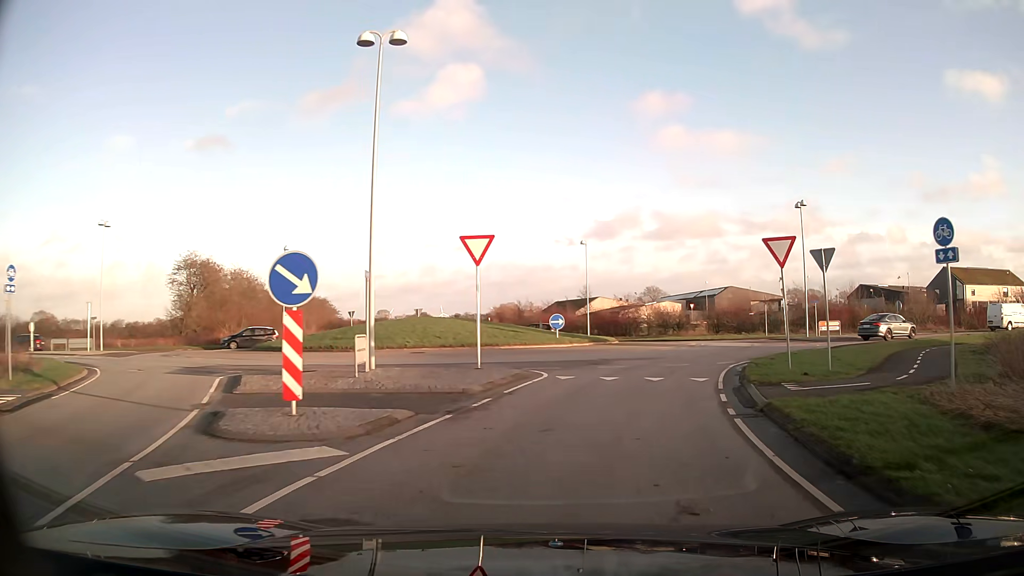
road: unclassified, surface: asphalt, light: Day
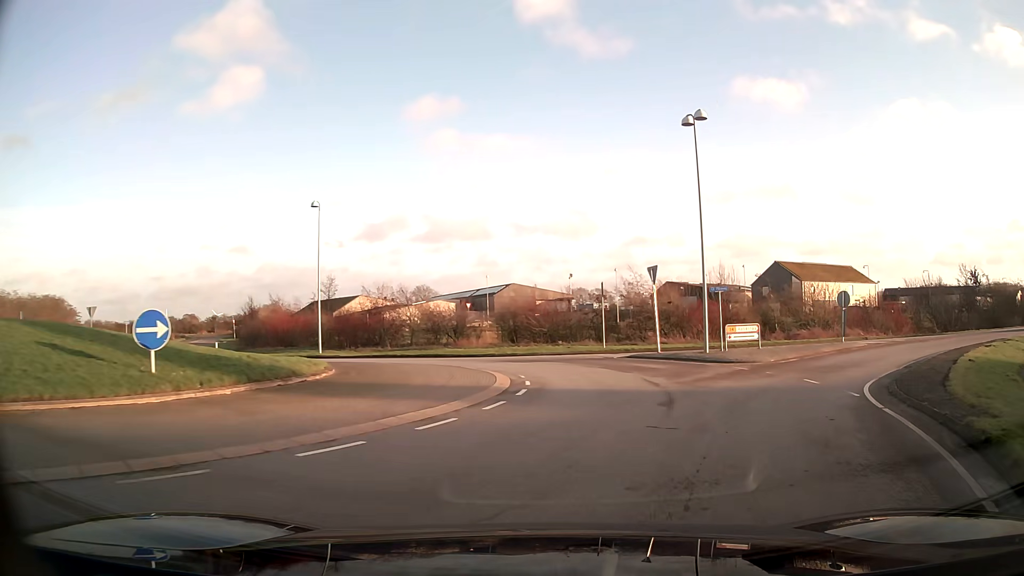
(+3.1, +19.5) m; +19°
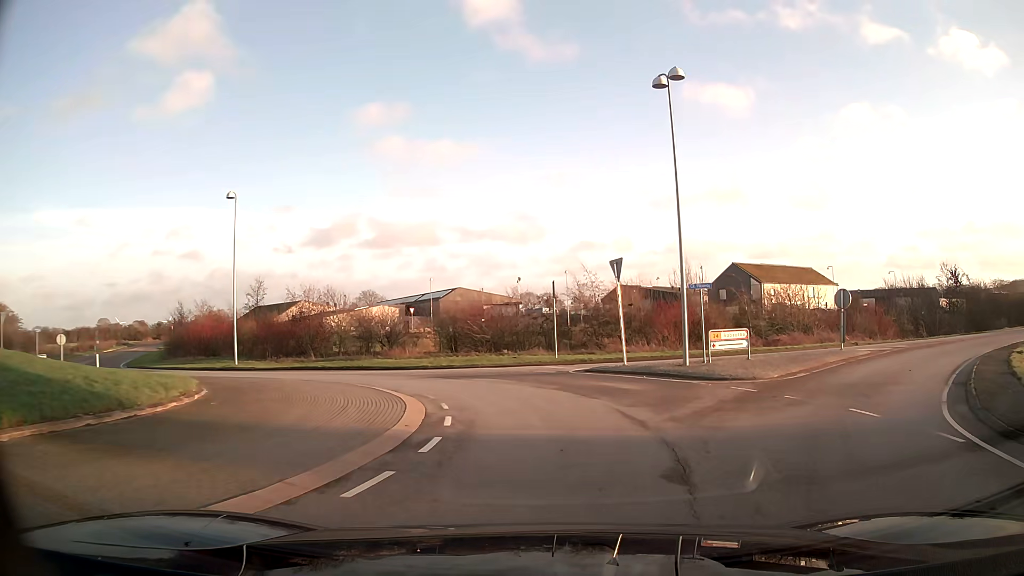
(+0.2, +4.6) m; +5°
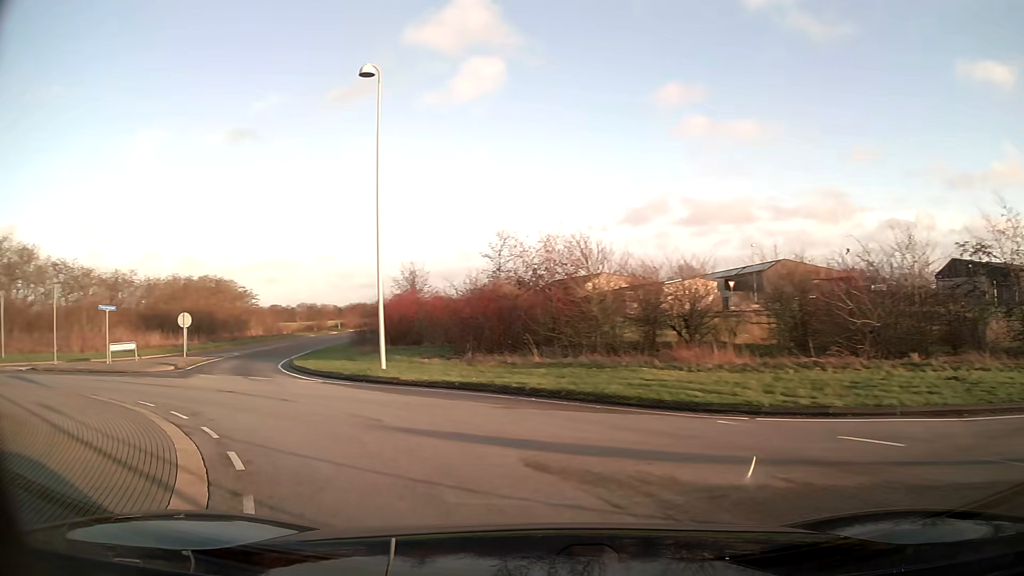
(-2.0, +16.3) m; -27°
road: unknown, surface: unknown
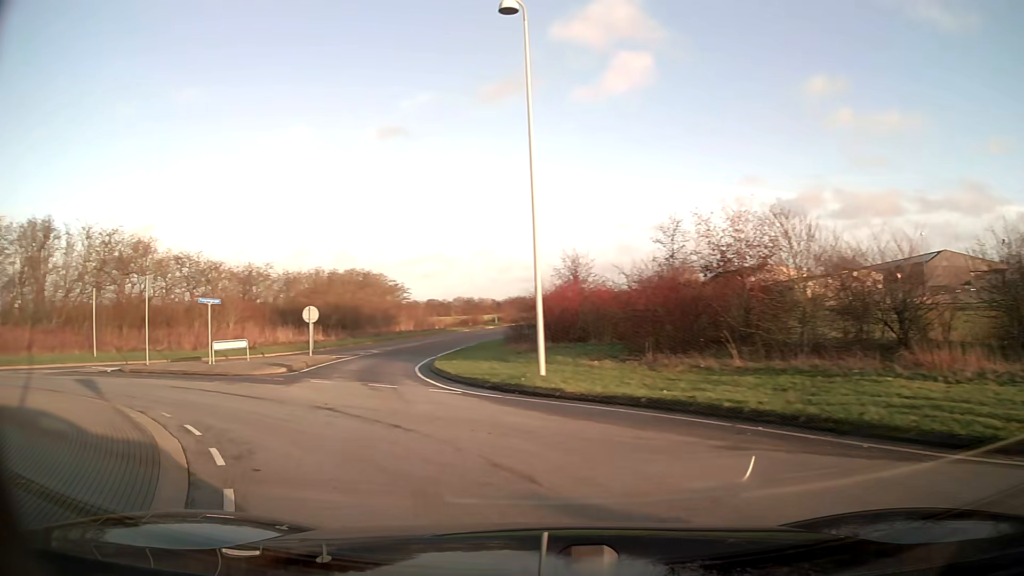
(-0.5, +3.9) m; -14°
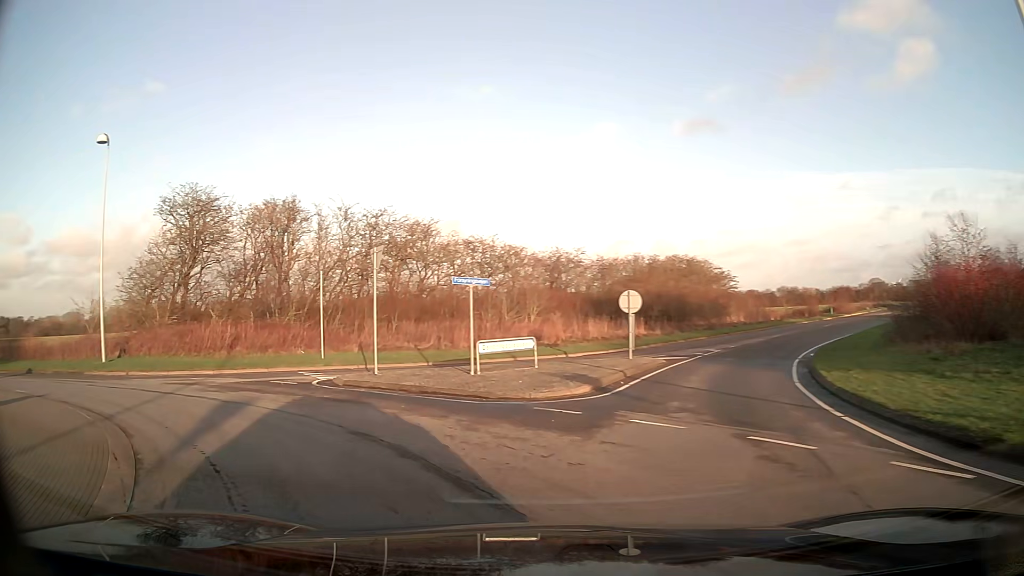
(-1.9, +7.7) m; -27°
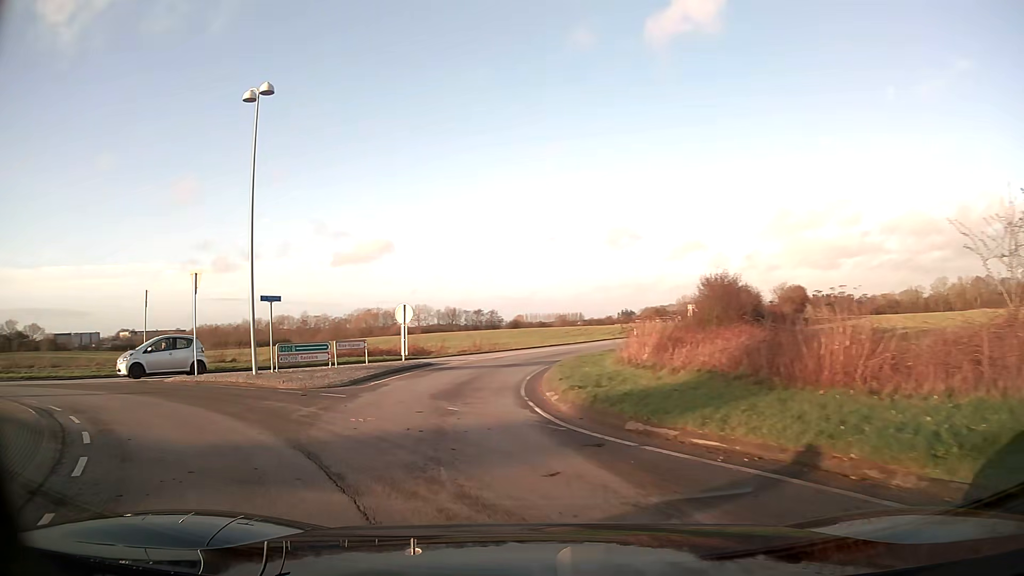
(-12.0, +15.6) m; -73°
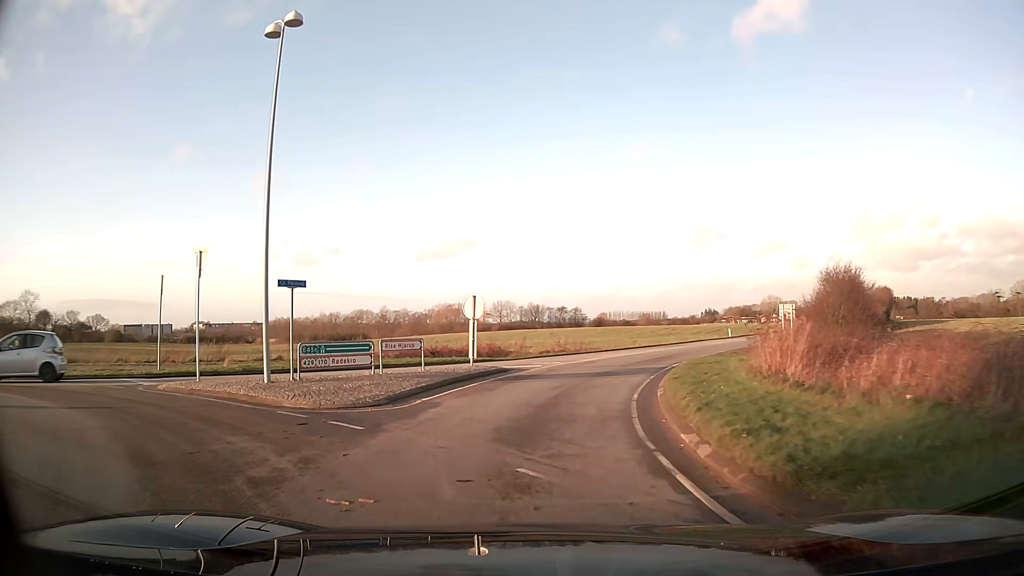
(-0.4, +5.0) m; -8°
(0, +10) (+2, +20) (+6, +29) (+10, +38) (+15, +47) (+20, +55) (+25, +64) (+30, +73) (+35, +81) (+40, +90) m
